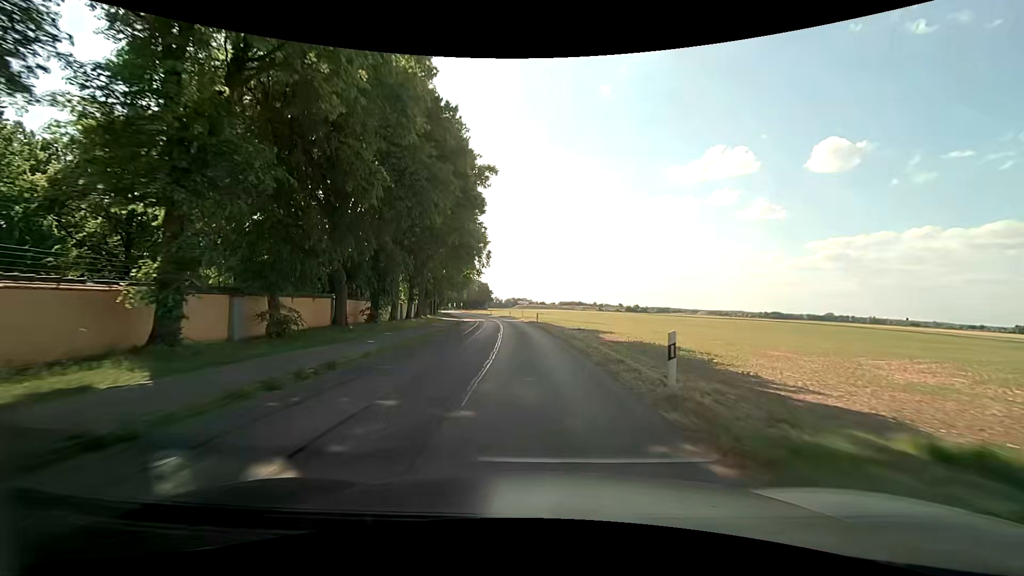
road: unclassified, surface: asphalt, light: Day
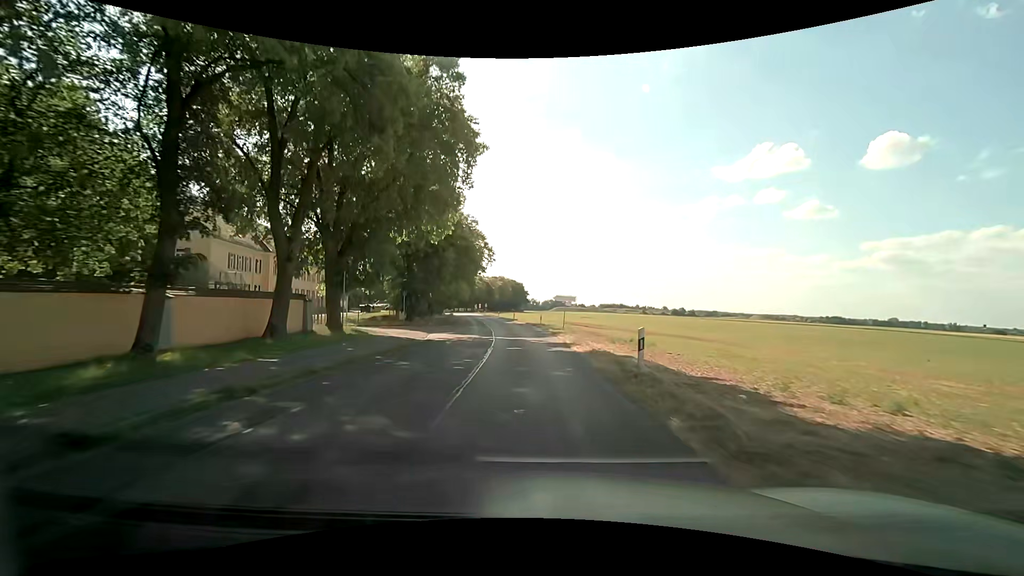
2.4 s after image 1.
(-1.4, +35.9) m; -5°
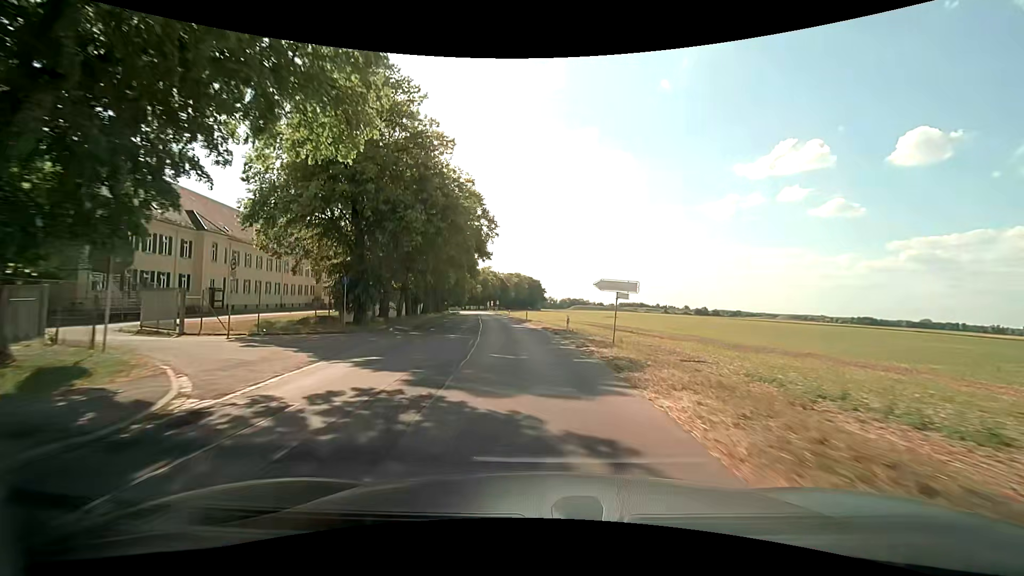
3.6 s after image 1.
(-0.3, +17.9) m; -2°
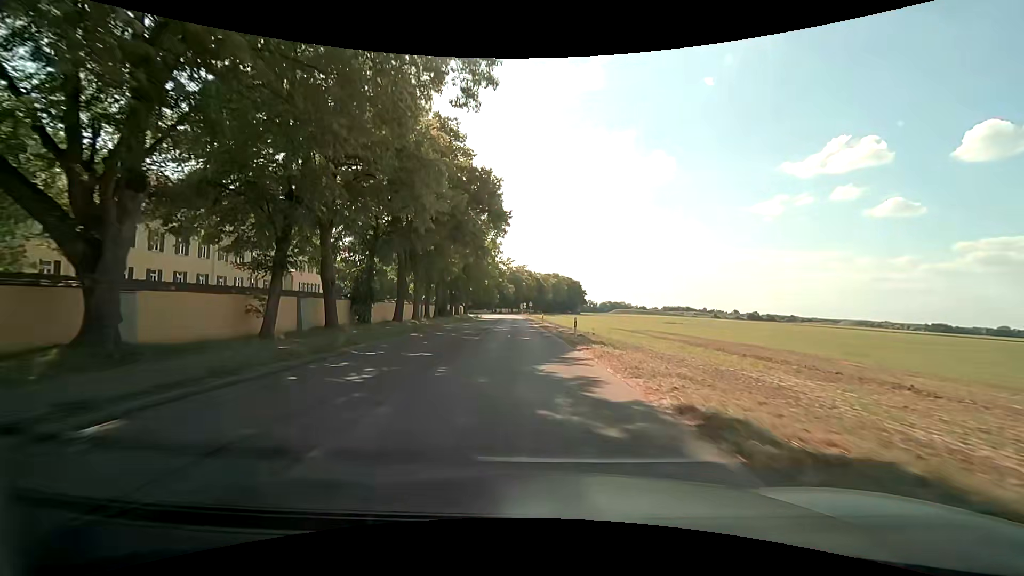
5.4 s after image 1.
(-1.0, +26.8) m; -4°
(0, +10) (-1, +20) (-1, +30) (-1, +40) (-2, +50) (-2, +60) (-3, +70) (-3, +80) (-4, +90) (-5, +100) m
